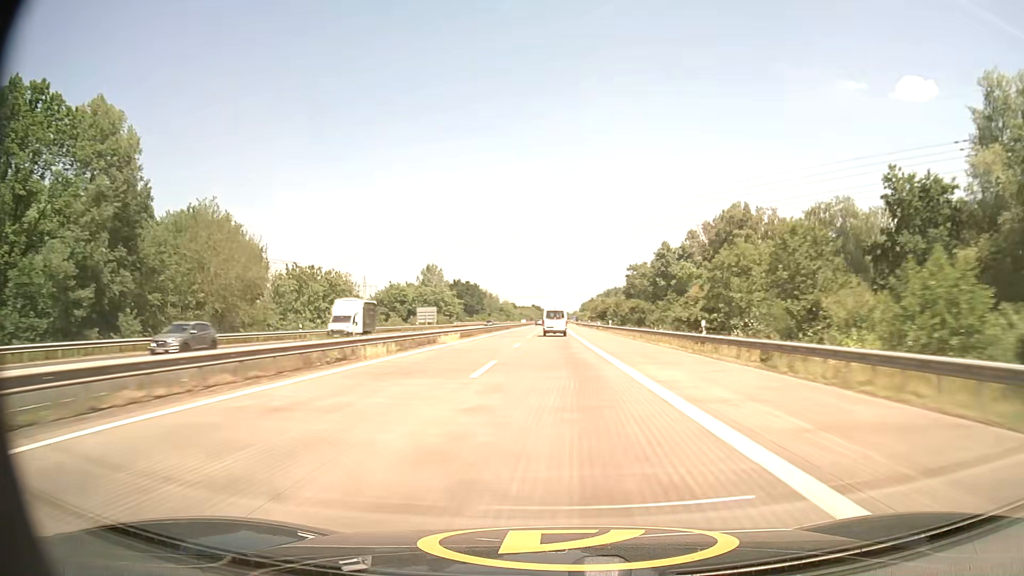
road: motorway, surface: concrete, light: Day
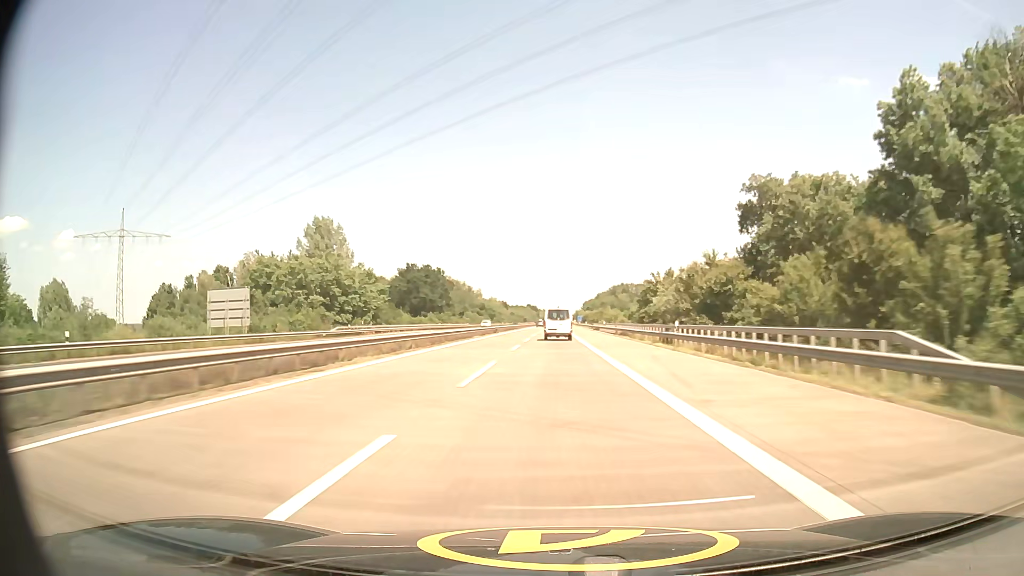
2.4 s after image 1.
(0.0, +85.7) m; 0°
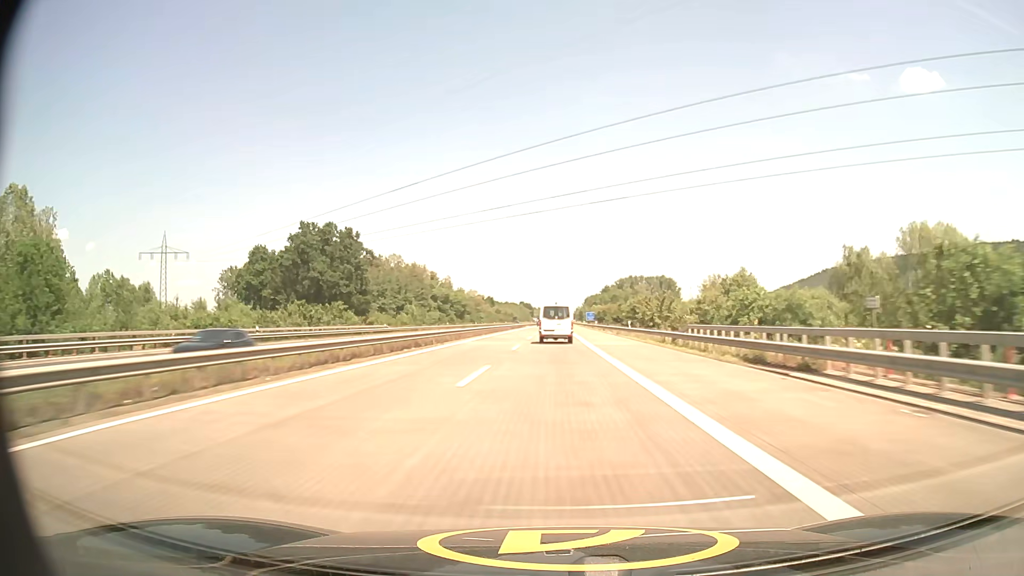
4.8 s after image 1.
(+0.3, +83.4) m; 0°
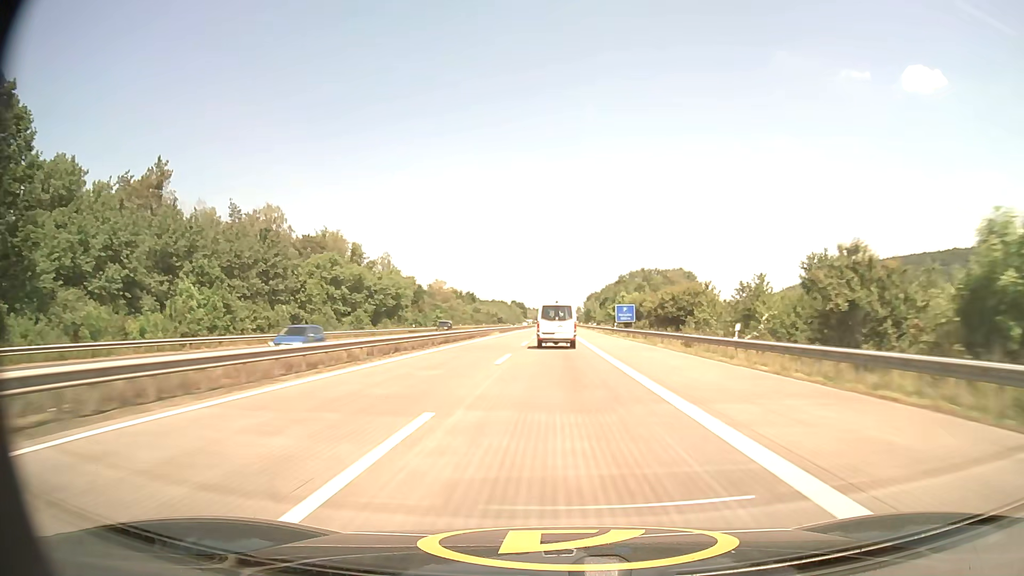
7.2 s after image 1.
(+0.2, +81.7) m; 0°
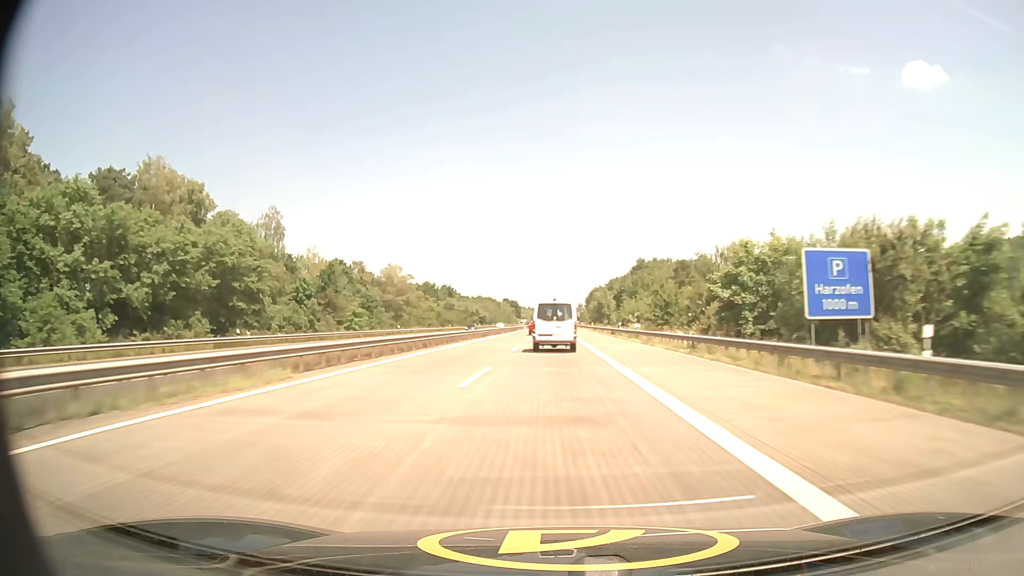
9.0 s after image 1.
(+0.3, +61.8) m; 0°
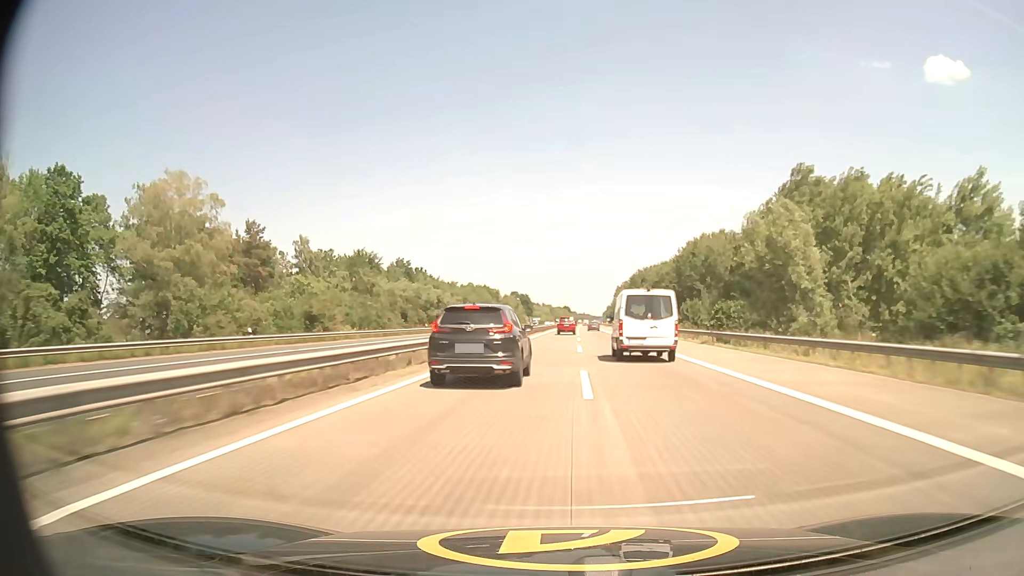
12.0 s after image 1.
(-1.8, +105.0) m; -1°
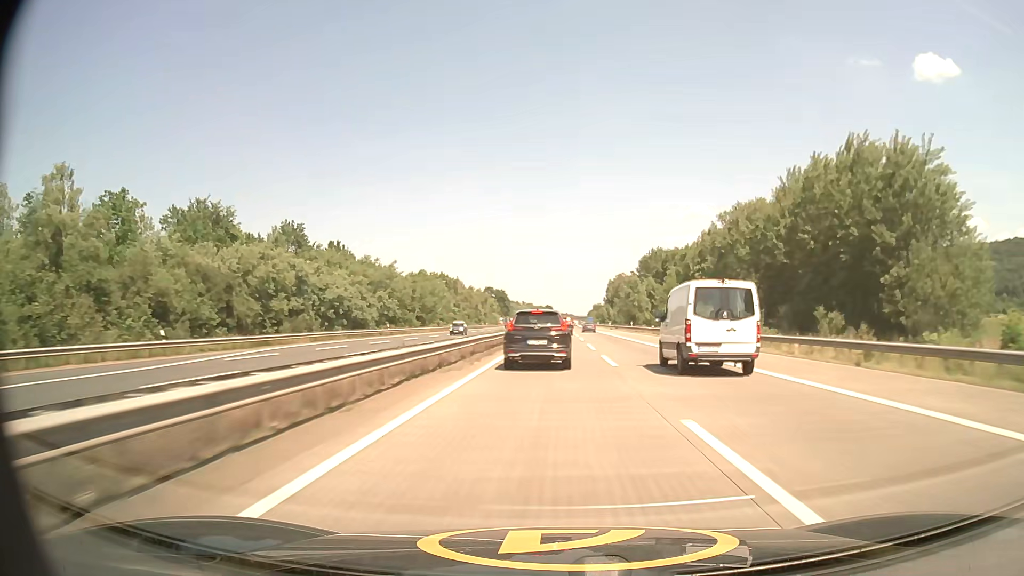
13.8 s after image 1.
(+0.7, +62.8) m; +1°
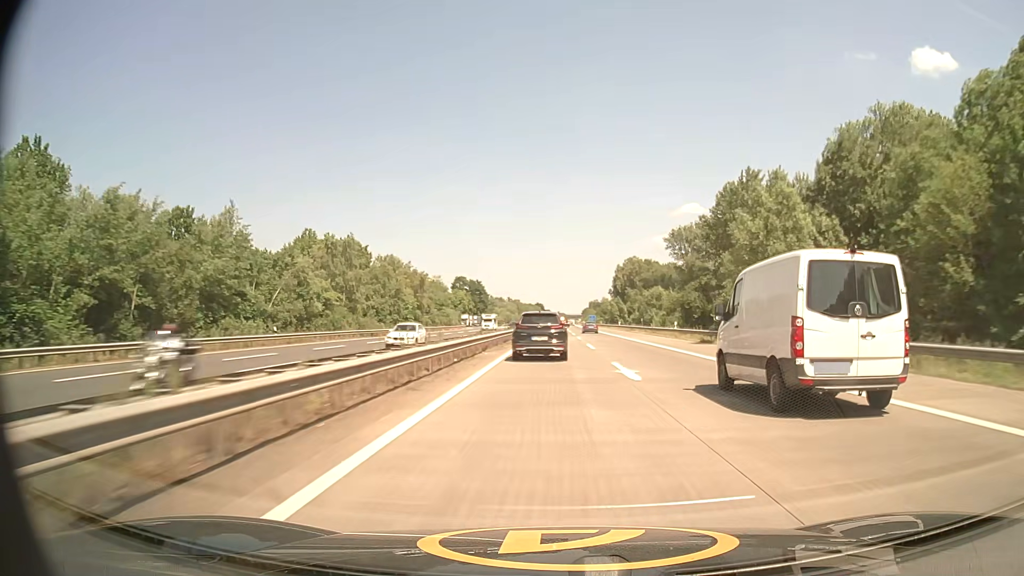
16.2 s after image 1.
(+0.9, +83.3) m; +1°
(0, +10) (0, +20) (0, +30) (0, +40) (0, +50) (0, +60) (0, +70) (0, +80) (0, +90) (+1, +100) m
